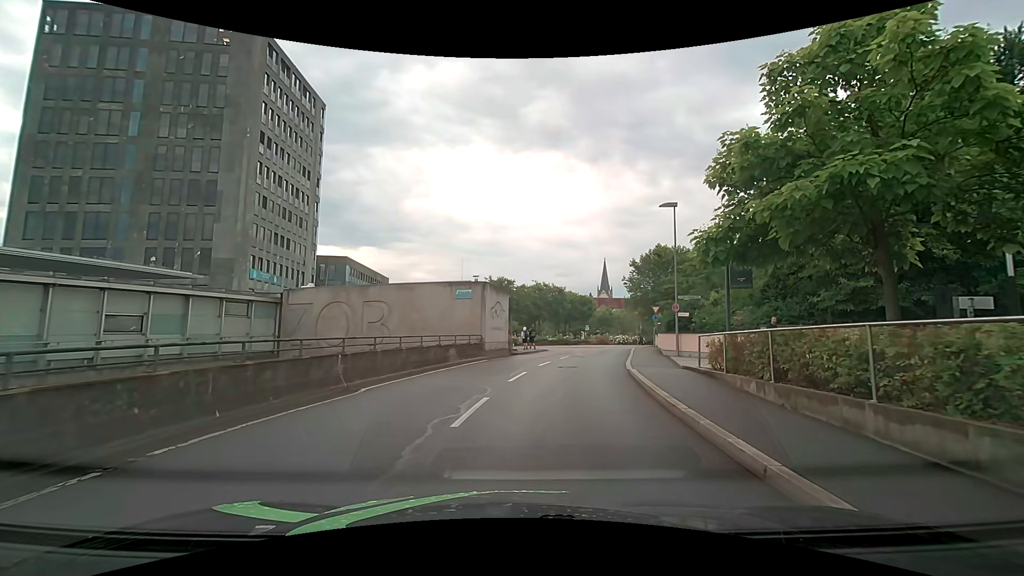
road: residential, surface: asphalt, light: Day
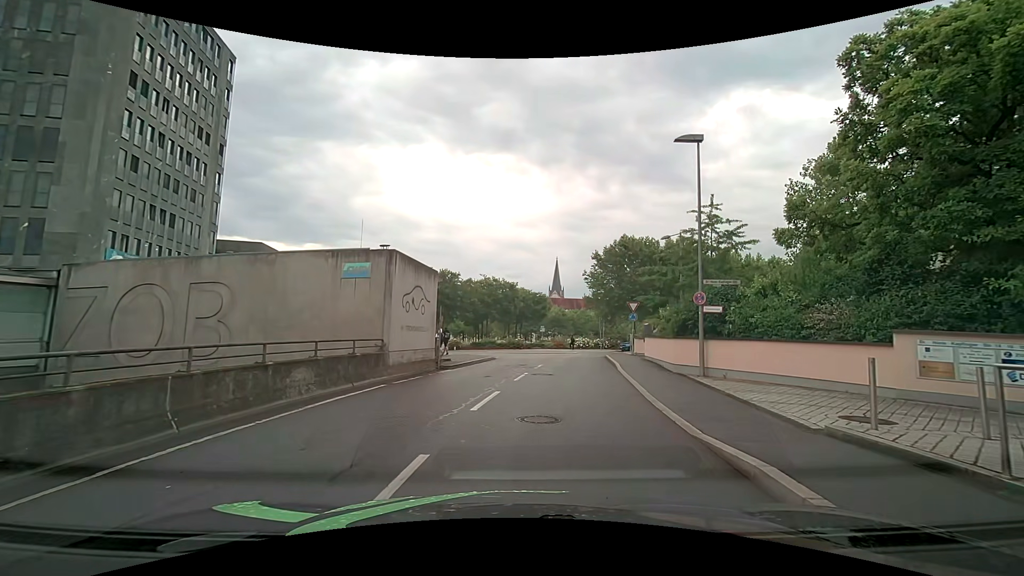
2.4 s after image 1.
(+0.4, +10.4) m; +6°
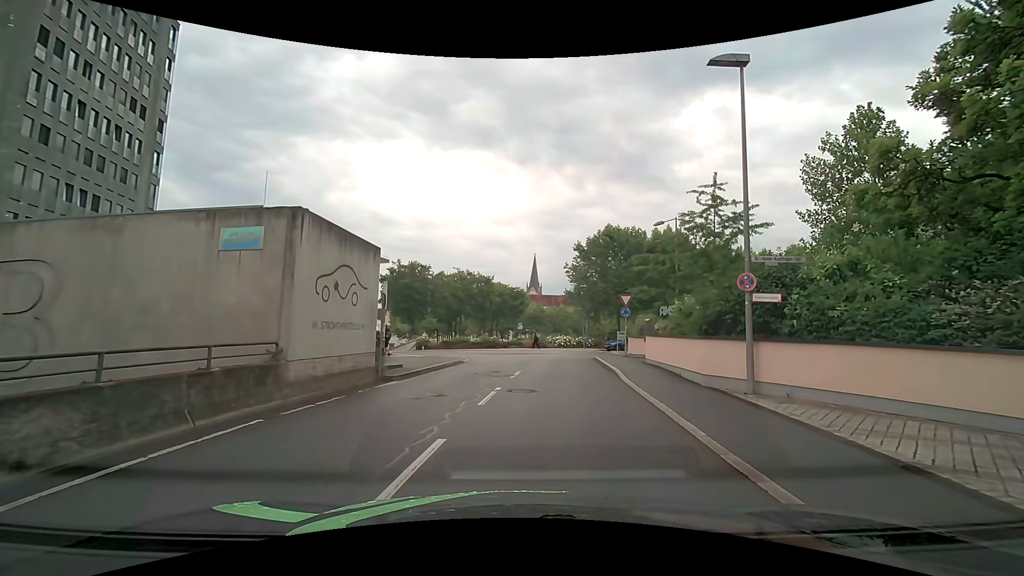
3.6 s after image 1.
(+0.2, +5.2) m; +3°
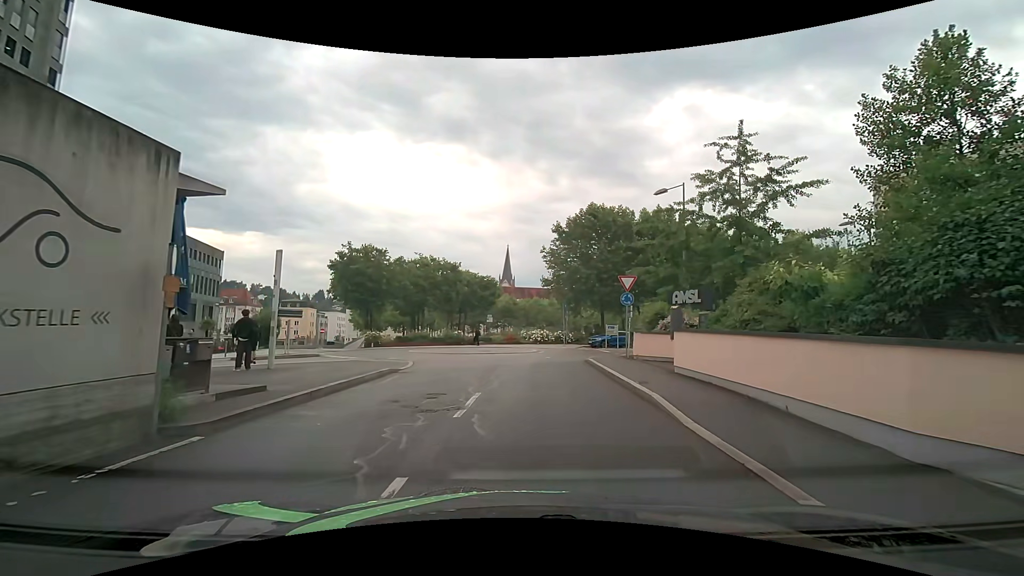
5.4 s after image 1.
(+0.2, +7.8) m; +4°
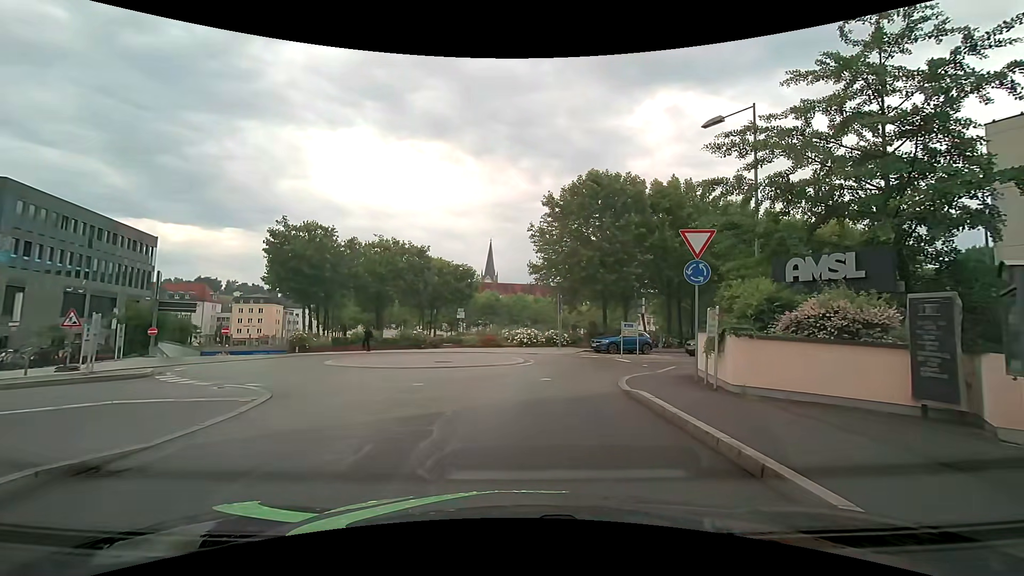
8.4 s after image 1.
(+0.2, +10.6) m; +1°
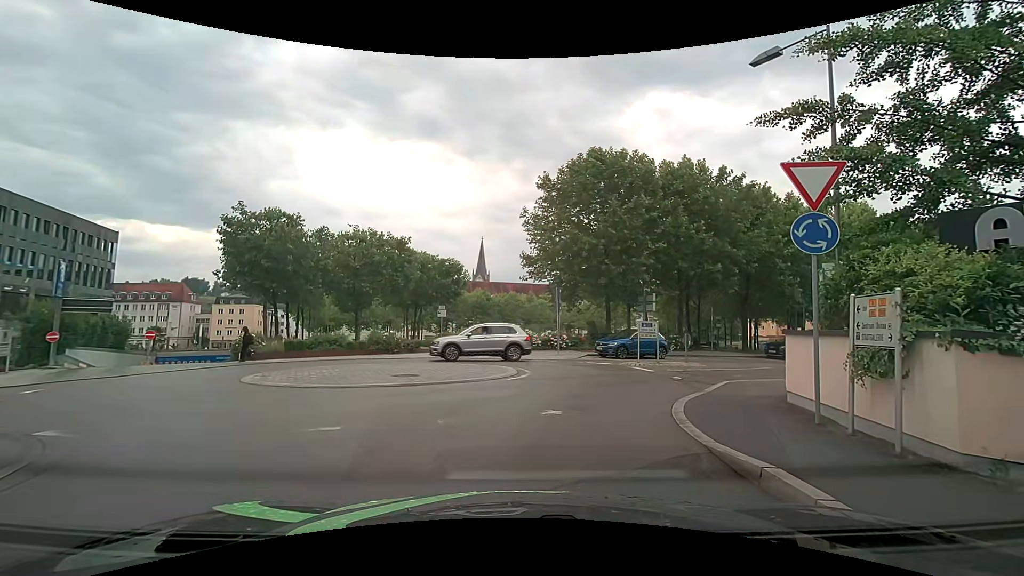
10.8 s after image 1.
(+0.1, +4.8) m; +1°
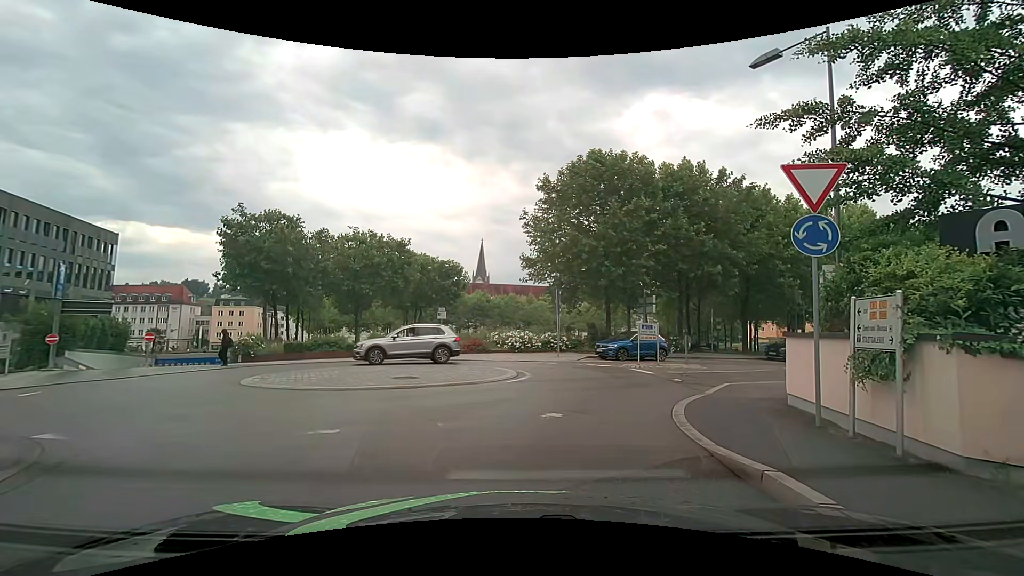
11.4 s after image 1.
(0.0, +0.1) m; 0°
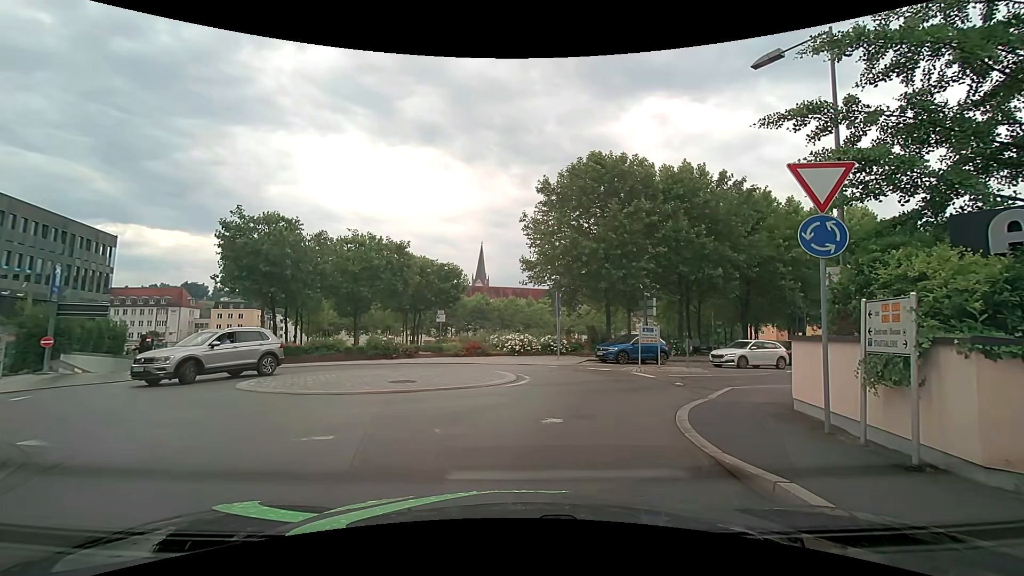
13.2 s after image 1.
(0.0, +0.2) m; 0°
(0, +10) (+5, +18) (+14, +23) (+23, +27) (+32, +31) (+42, +33) (+52, +35) (+62, +35) (+72, +33) (+81, +30) m
